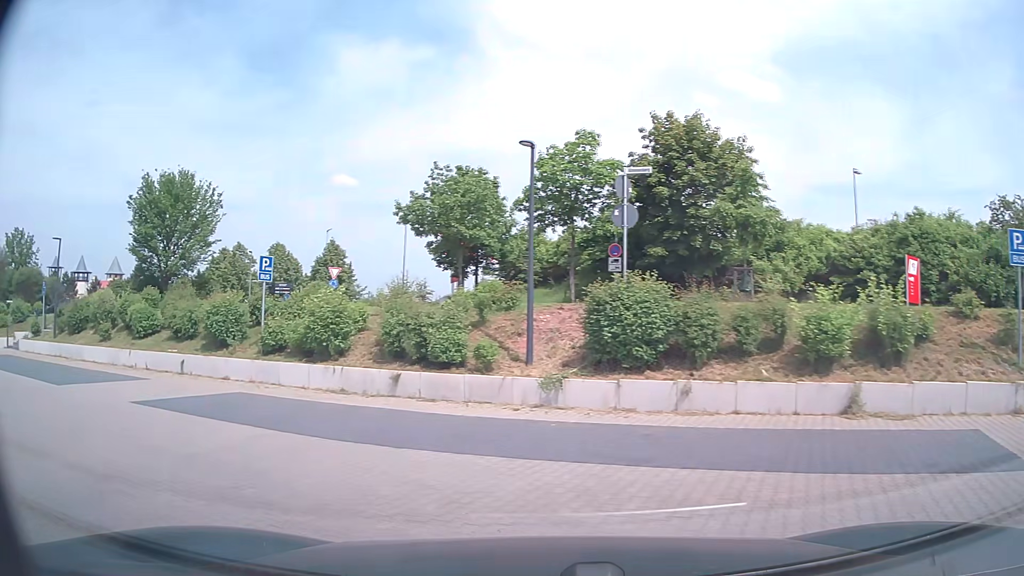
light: Day
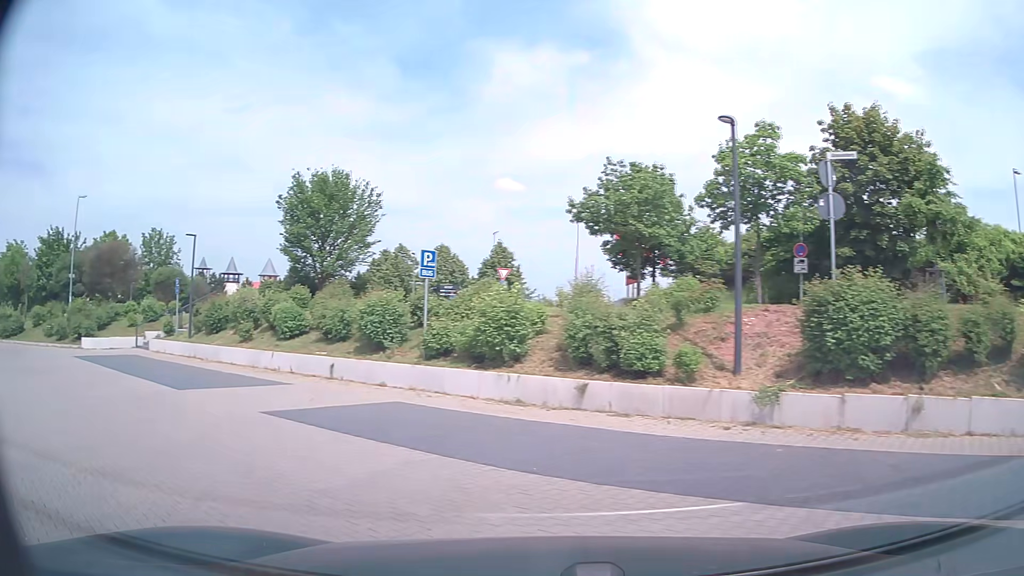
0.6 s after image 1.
(-0.3, +1.9) m; -16°
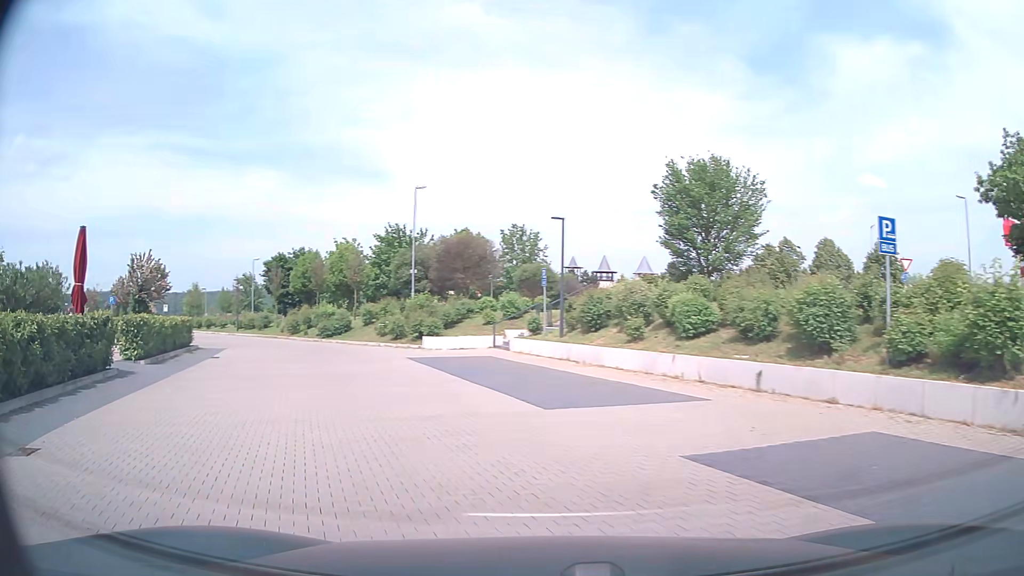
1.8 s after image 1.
(-1.2, +4.2) m; -30°
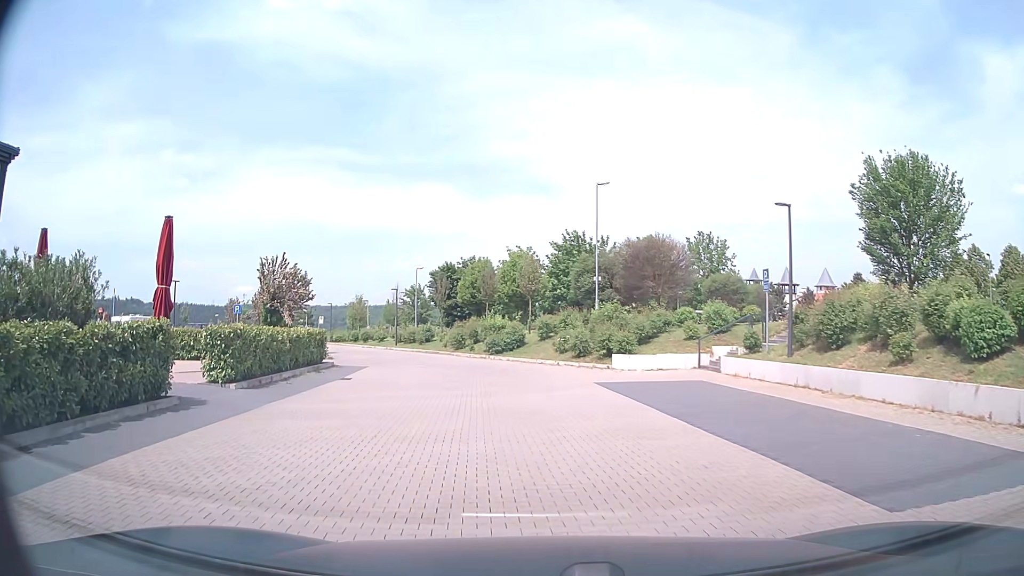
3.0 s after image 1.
(-1.0, +5.3) m; -16°
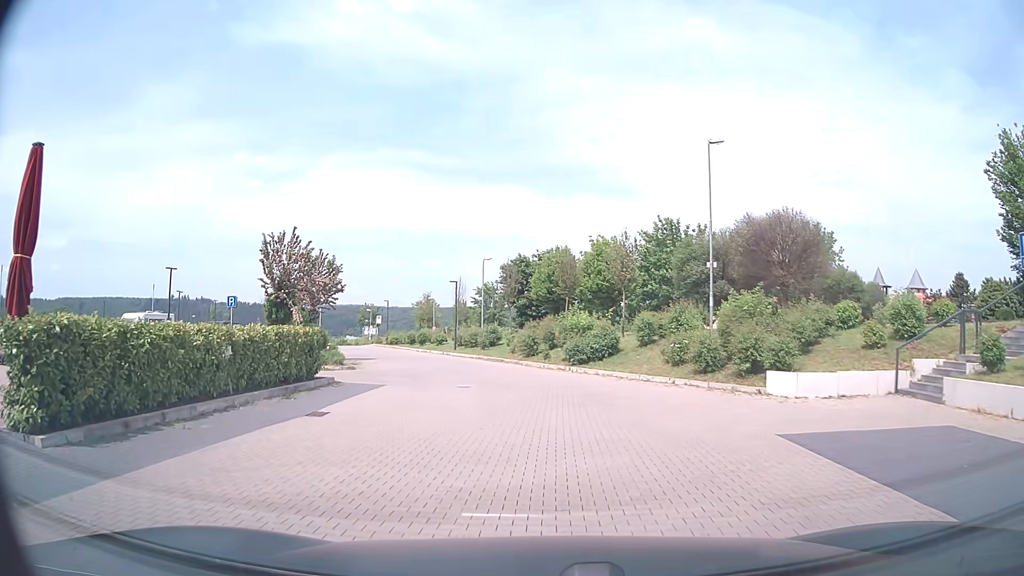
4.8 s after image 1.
(-0.6, +9.0) m; -6°
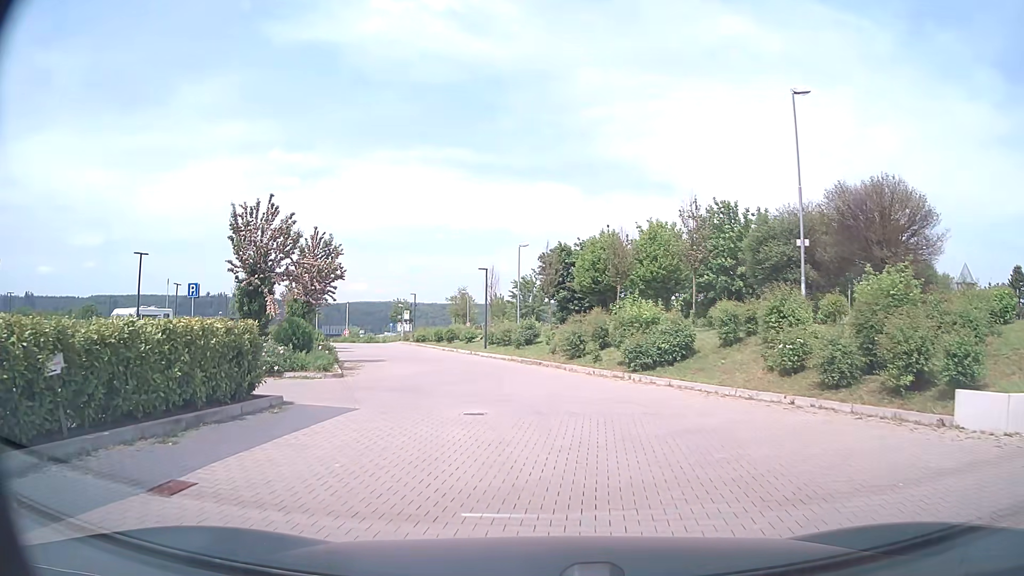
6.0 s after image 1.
(-0.3, +6.0) m; -4°
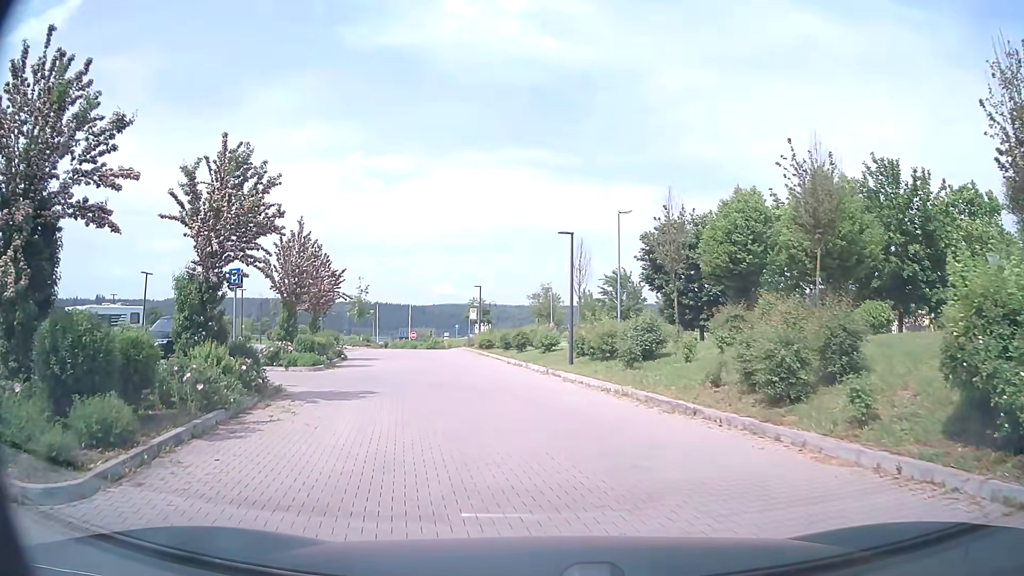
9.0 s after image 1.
(-0.9, +13.5) m; -9°
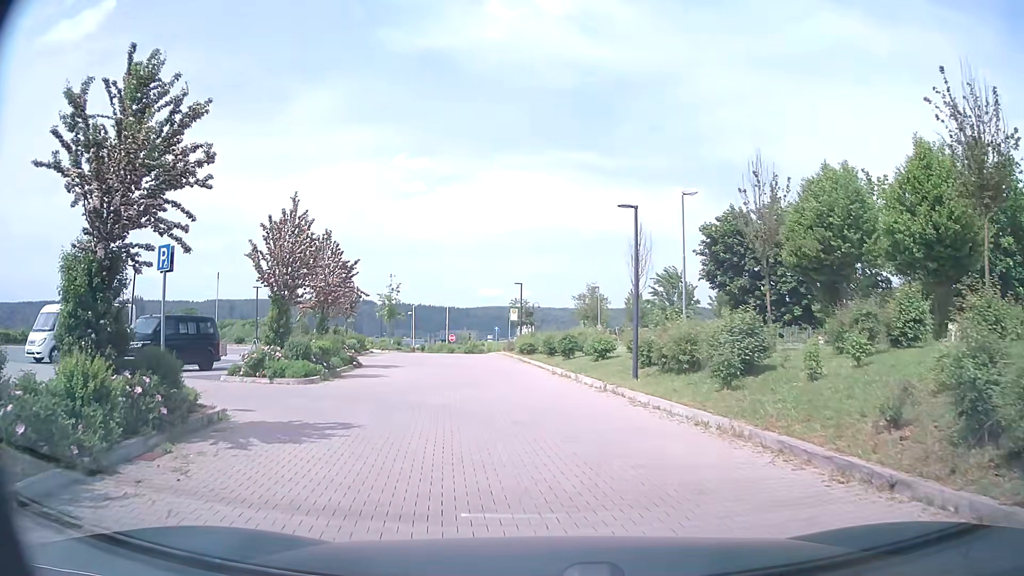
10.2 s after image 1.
(0.0, +5.0) m; -3°
